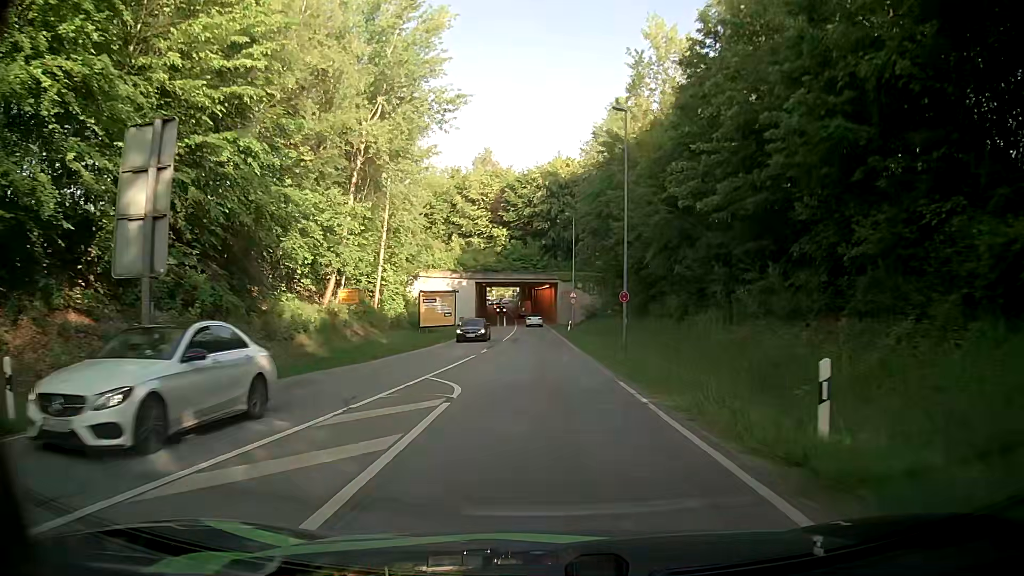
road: secondary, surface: asphalt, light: Day
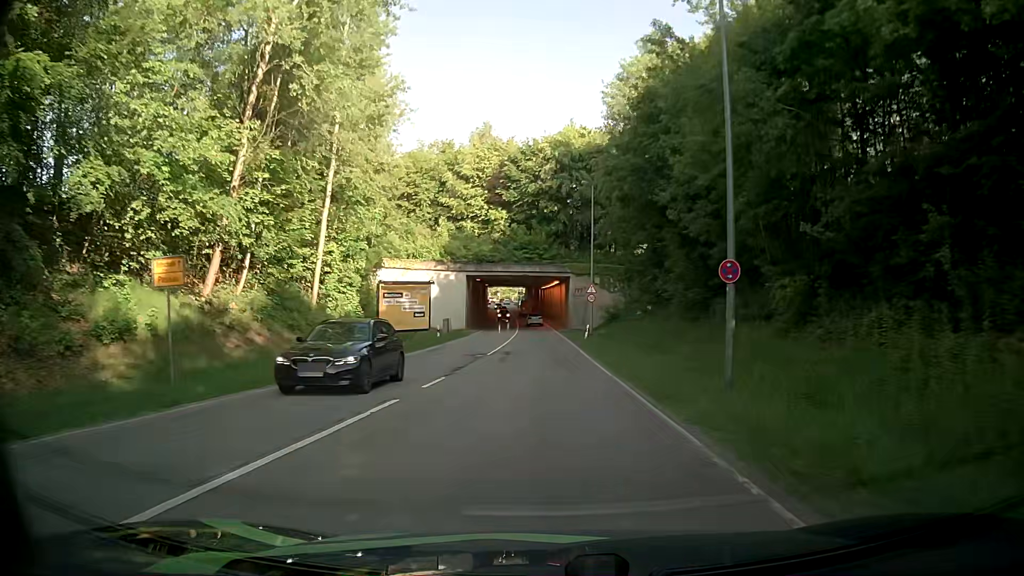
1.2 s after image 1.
(+0.2, +15.1) m; -1°
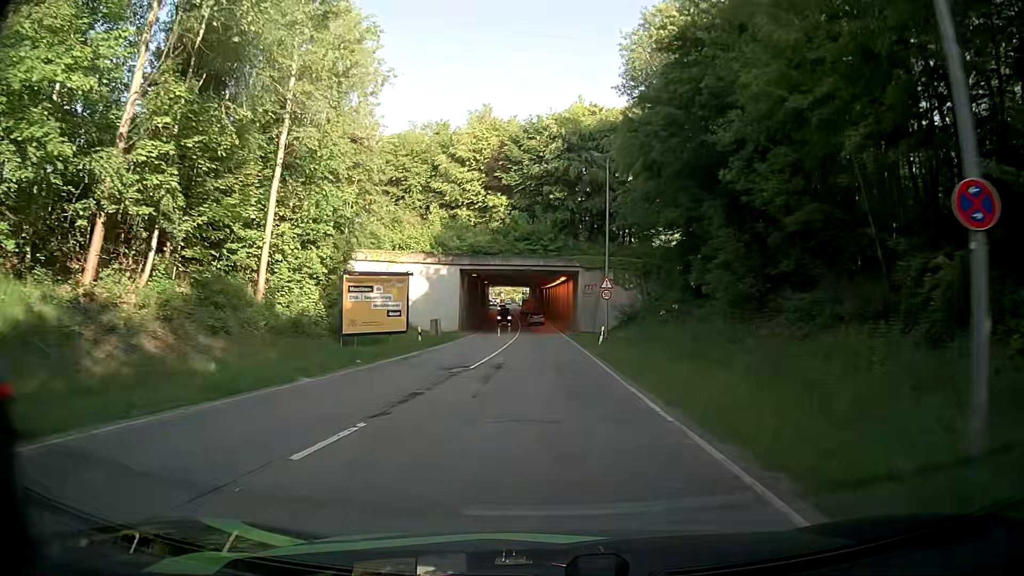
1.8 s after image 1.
(0.0, +7.7) m; 0°
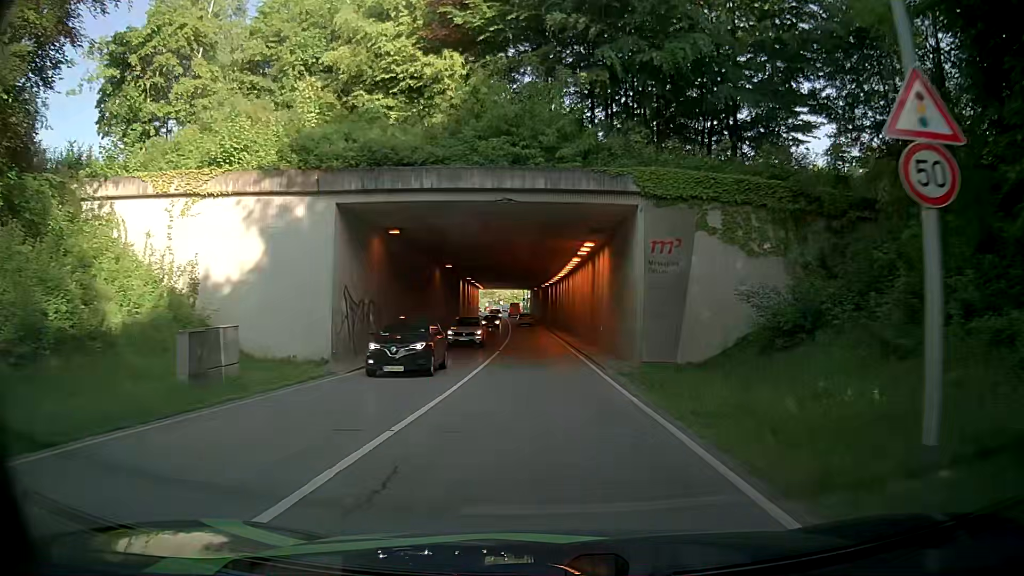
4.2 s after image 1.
(-0.2, +31.4) m; -1°
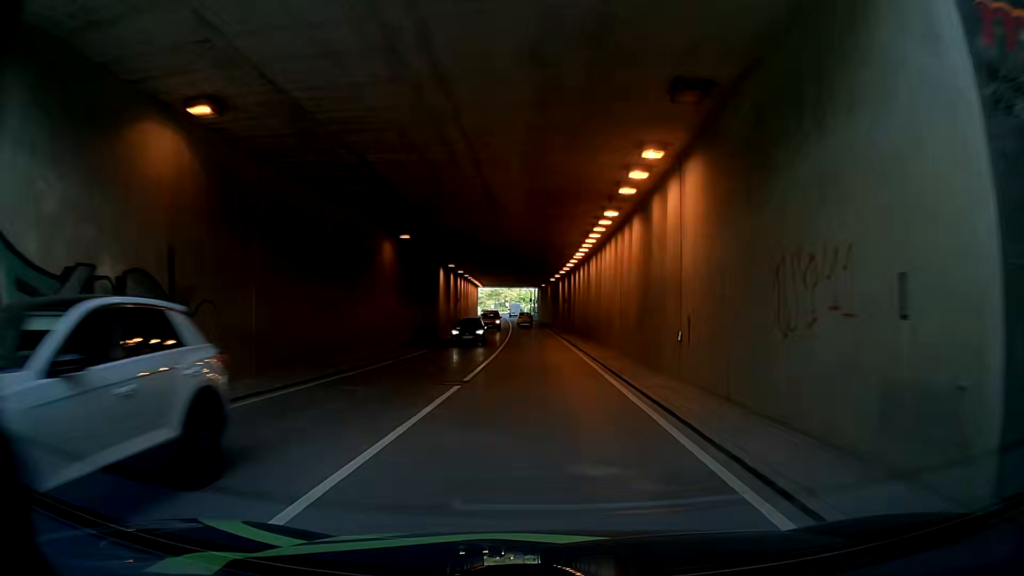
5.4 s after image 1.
(0.0, +16.0) m; 0°
